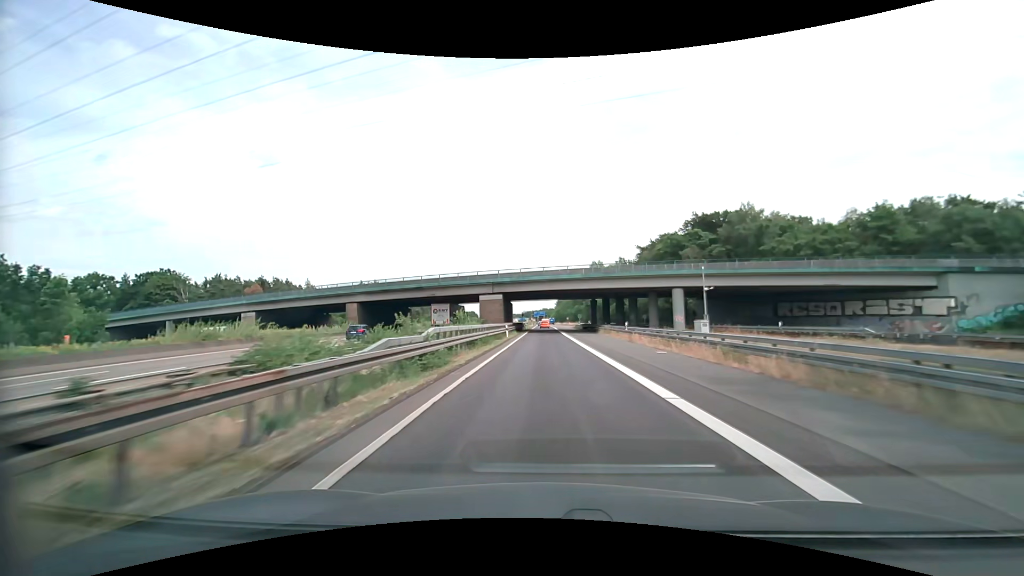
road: motorway_link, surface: asphalt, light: Day
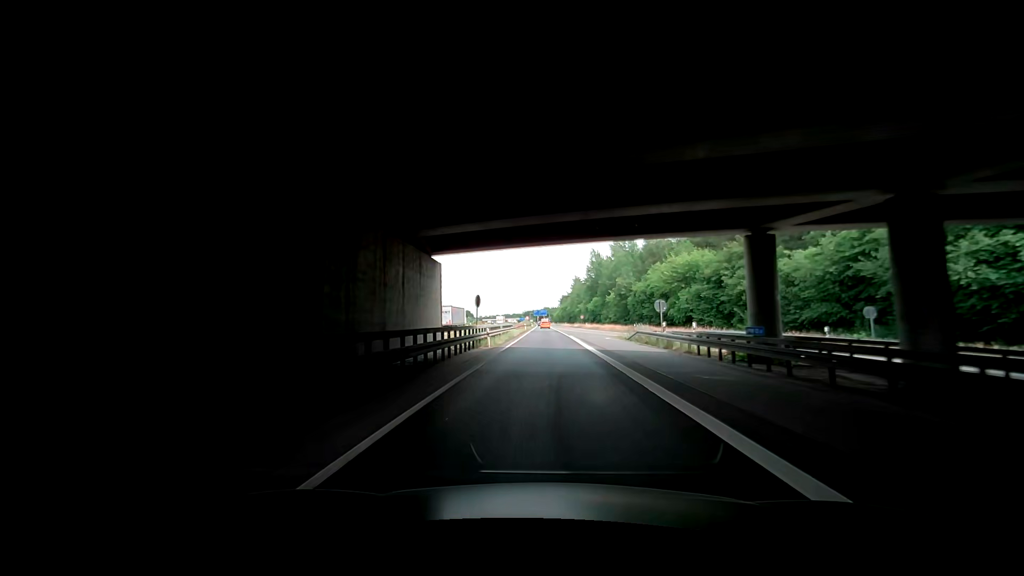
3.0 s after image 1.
(0.0, +62.7) m; 0°
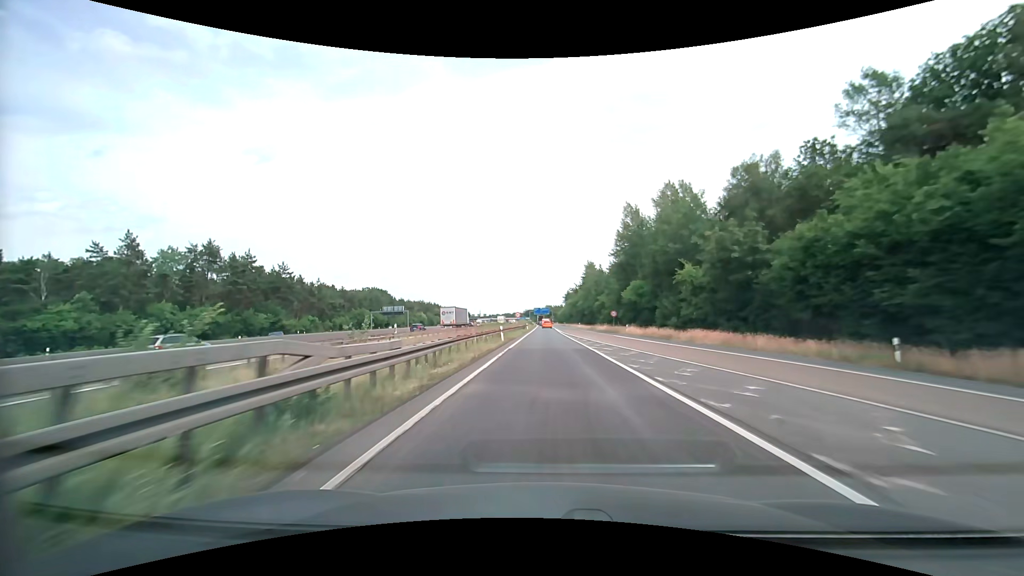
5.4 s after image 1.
(+0.2, +50.0) m; 0°
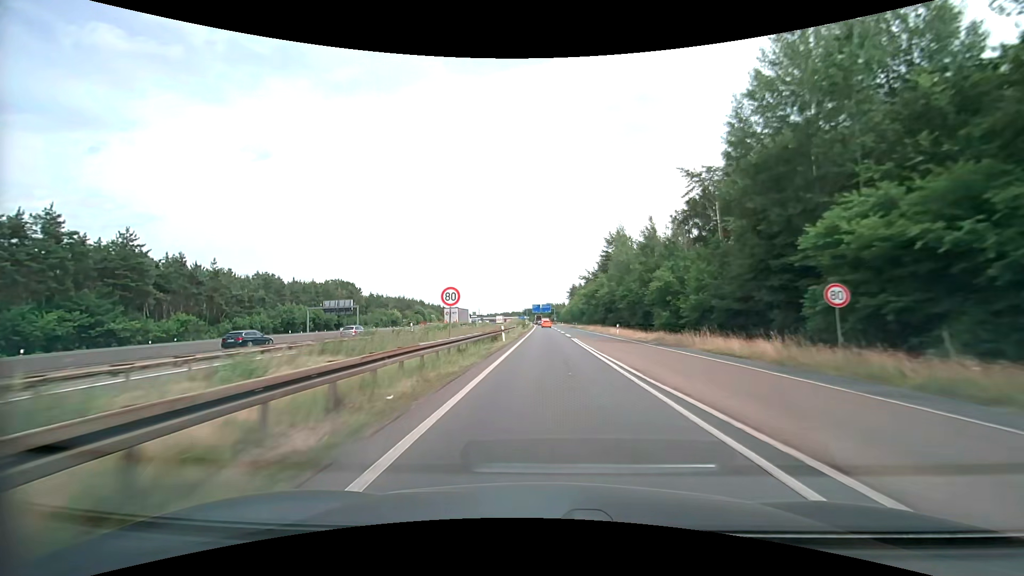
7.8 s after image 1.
(-0.2, +50.0) m; 0°
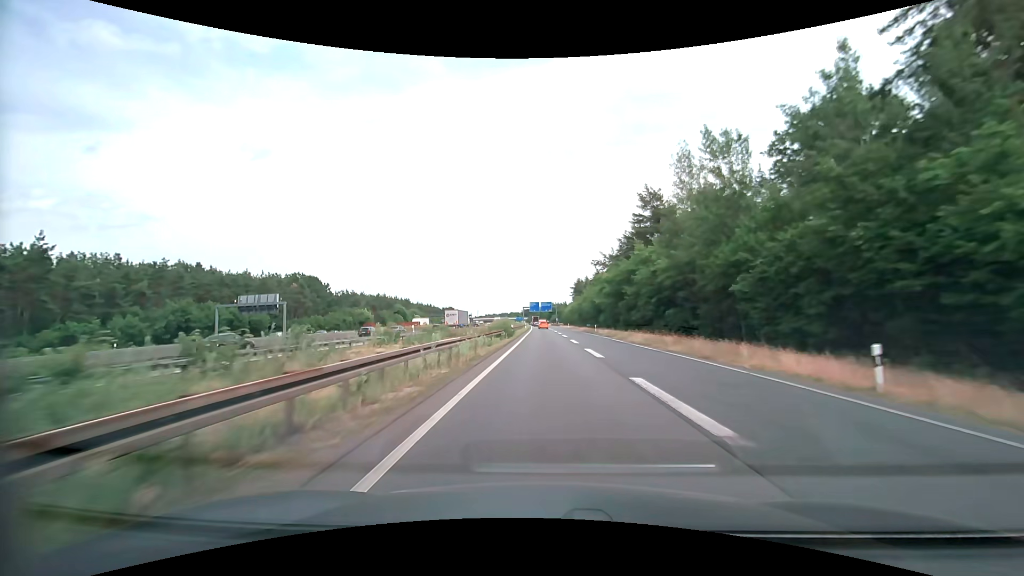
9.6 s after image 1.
(0.0, +37.4) m; 0°
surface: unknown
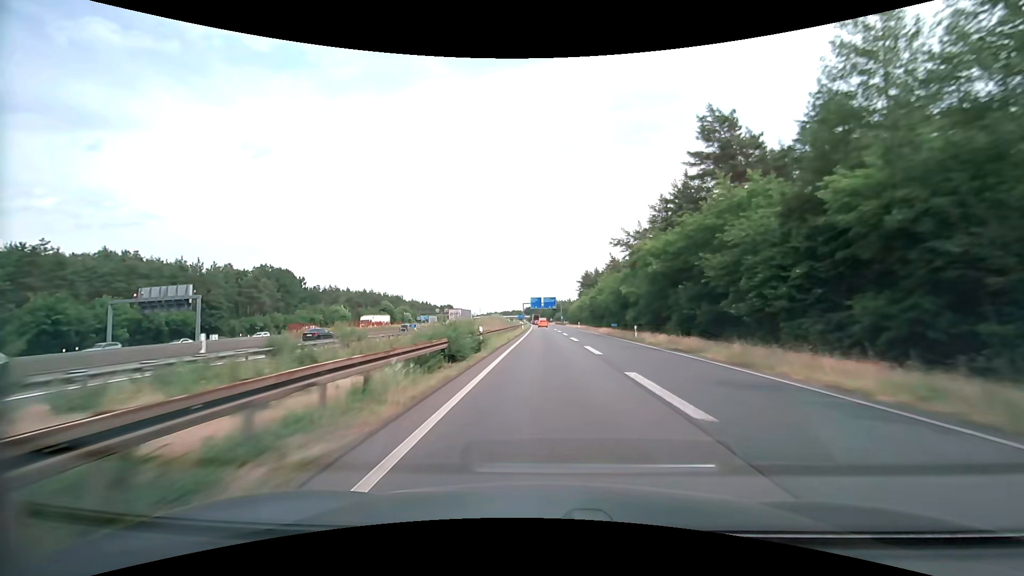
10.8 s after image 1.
(-0.1, +25.0) m; 0°
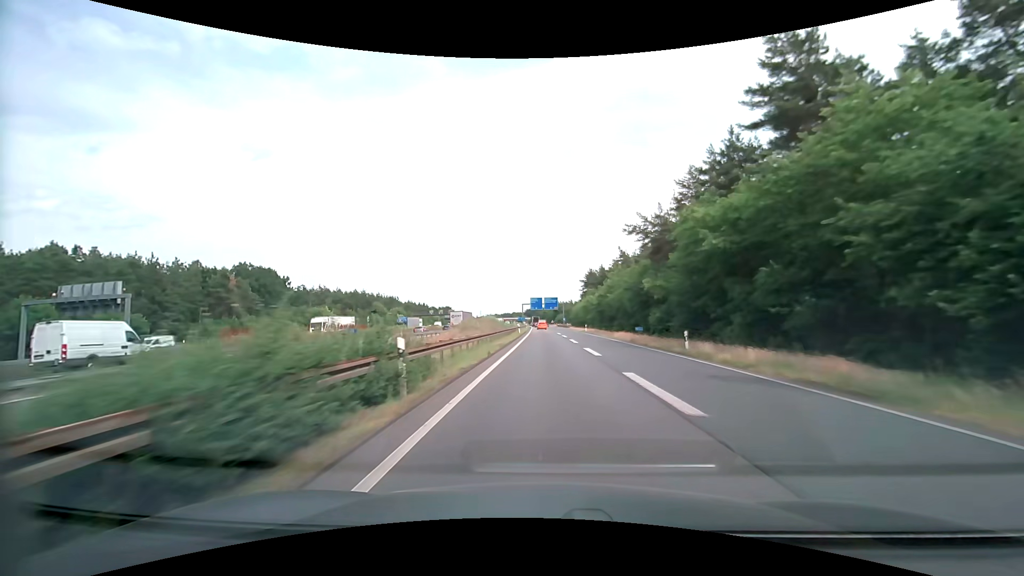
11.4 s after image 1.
(0.0, +12.5) m; 0°
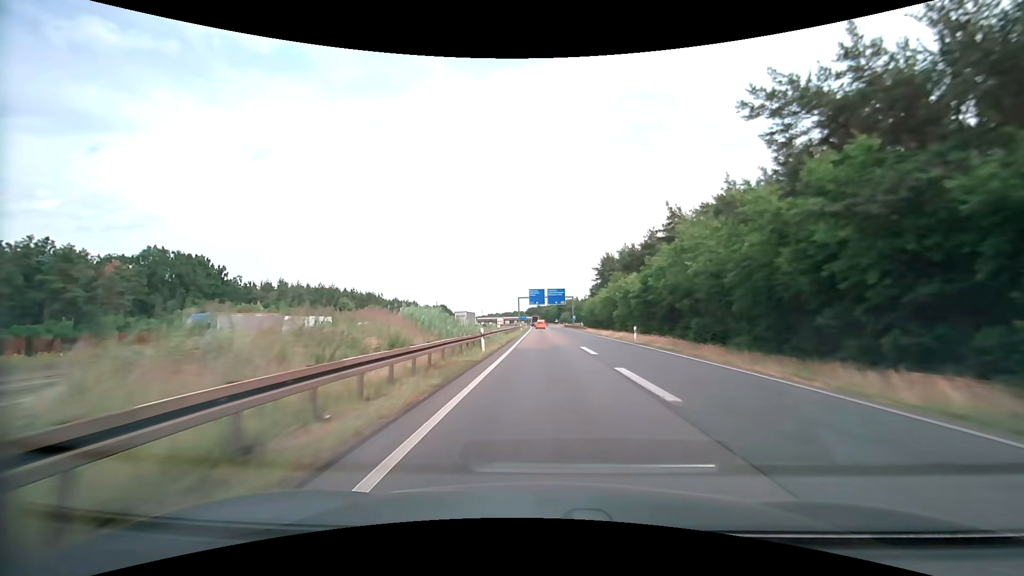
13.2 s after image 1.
(0.0, +37.8) m; 0°
(0, +10) (0, +20) (0, +30) (0, +40) (0, +50) (0, +60) (-1, +70) (-1, +80) (-1, +90) (-1, +100) m
